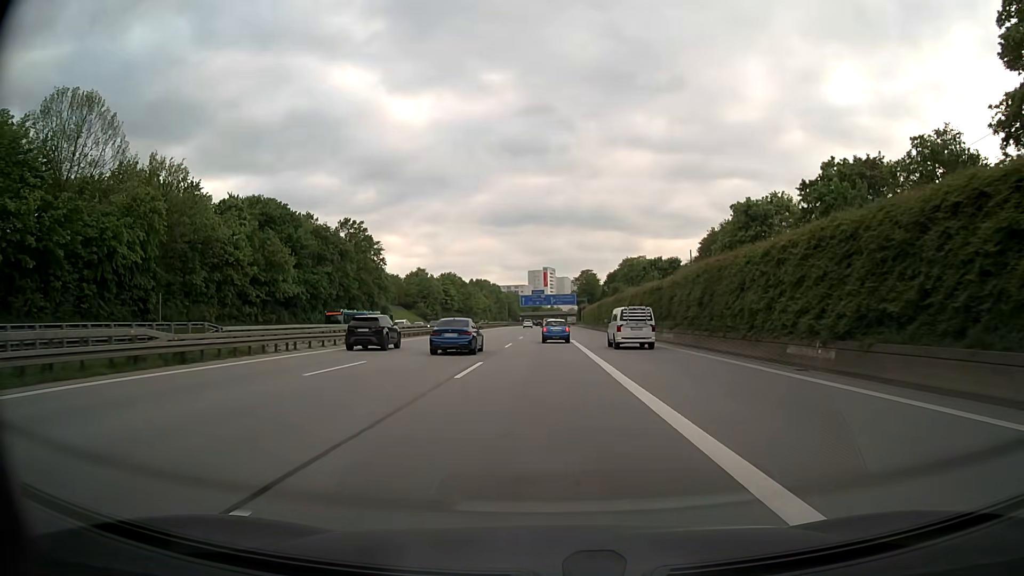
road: motorway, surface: asphalt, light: Day
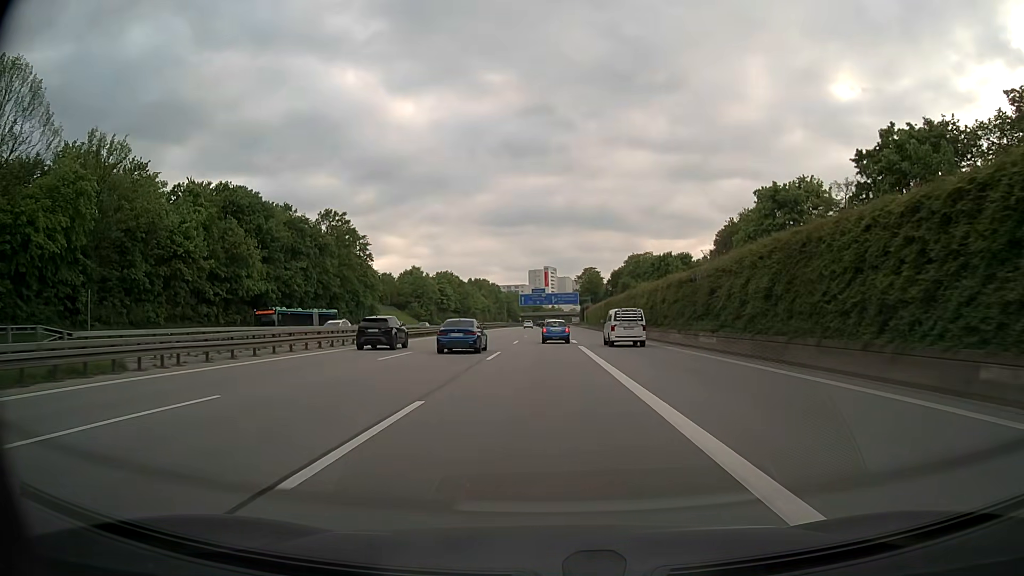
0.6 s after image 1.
(0.0, +10.7) m; 0°
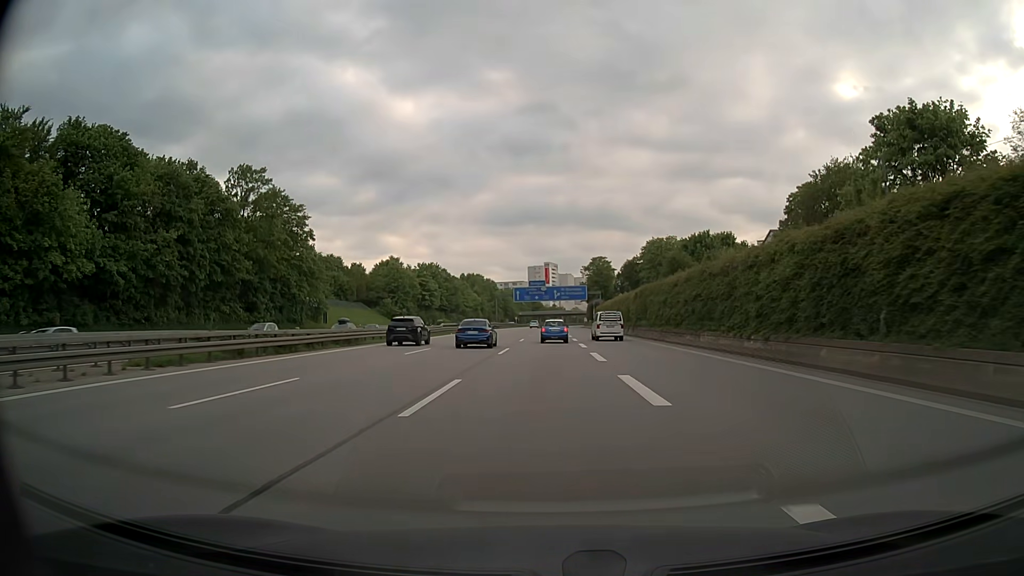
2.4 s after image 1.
(-0.1, +32.2) m; 0°
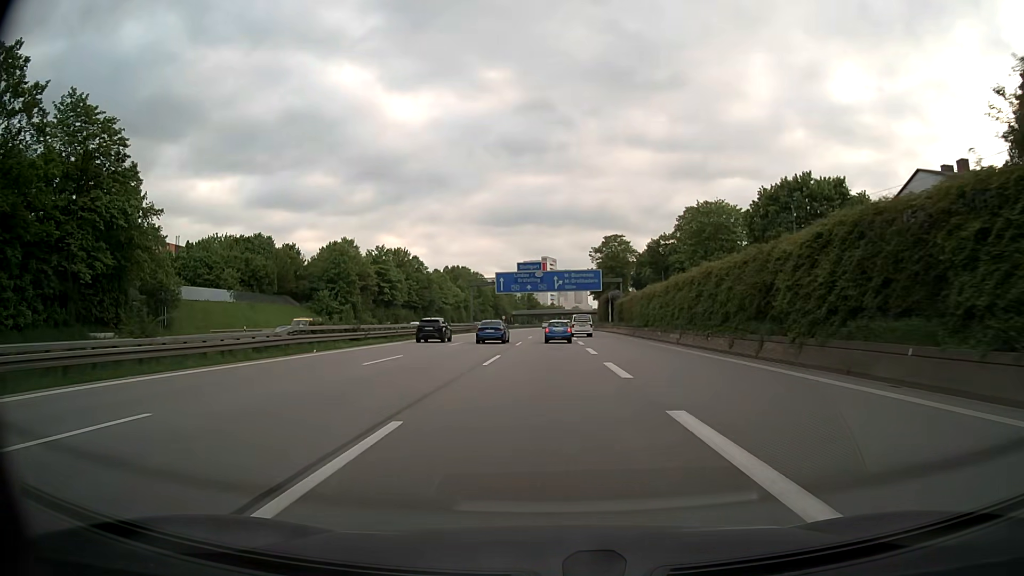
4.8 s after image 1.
(+0.1, +42.9) m; 0°
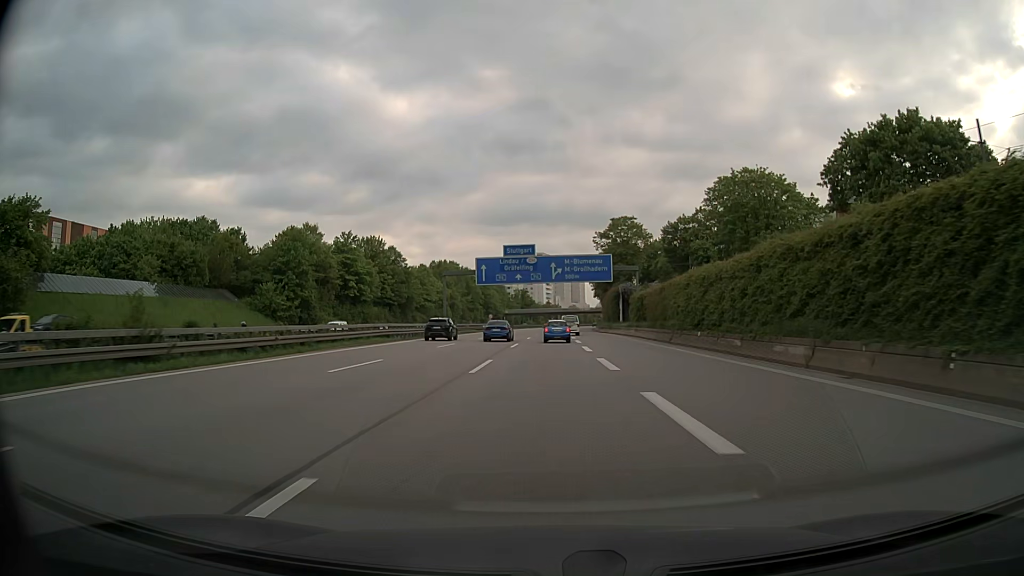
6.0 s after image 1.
(0.0, +21.4) m; 0°
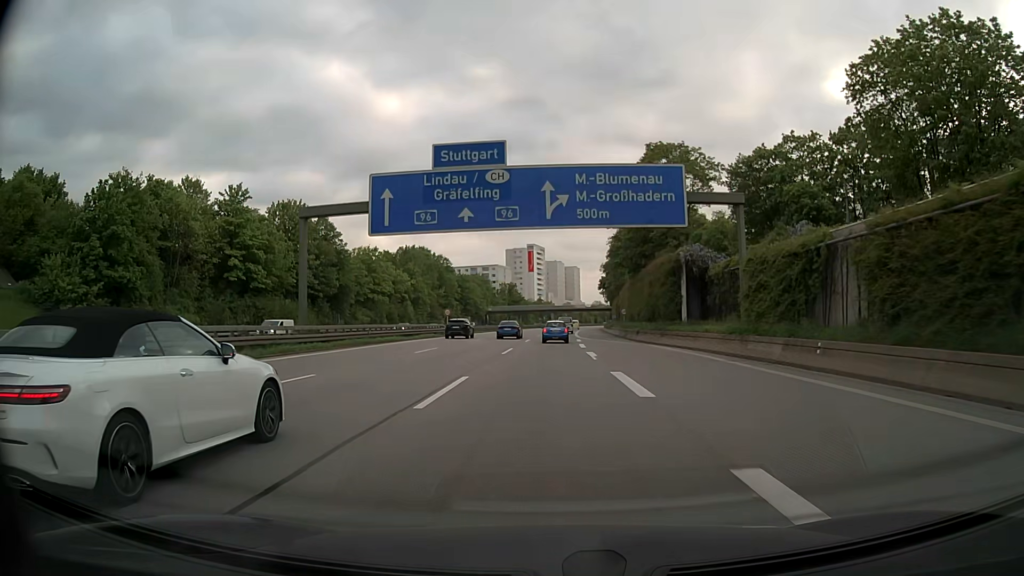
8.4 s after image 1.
(+0.3, +43.0) m; +1°
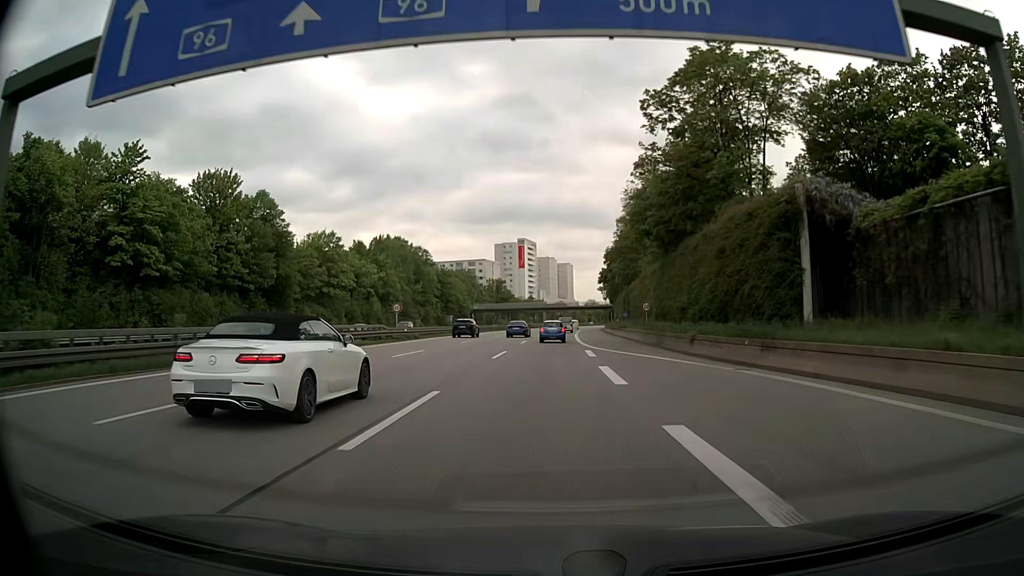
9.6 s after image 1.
(+0.2, +21.5) m; +1°
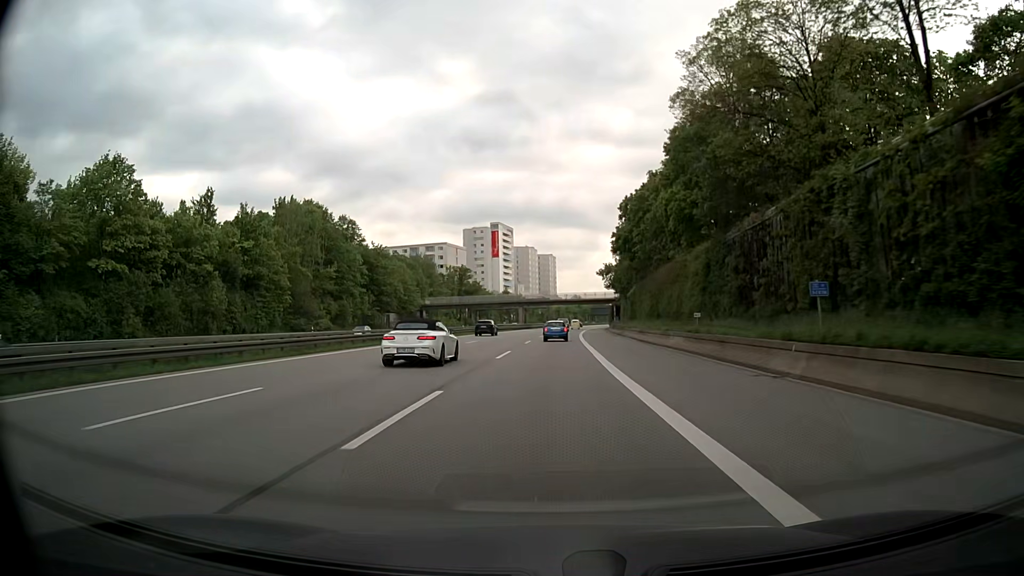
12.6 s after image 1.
(+0.7, +53.9) m; +2°
(0, +10) (0, +20) (0, +30) (0, +40) (+1, +50) (+1, +60) (+1, +70) (+2, +80) (+2, +90) (+3, +100) m
